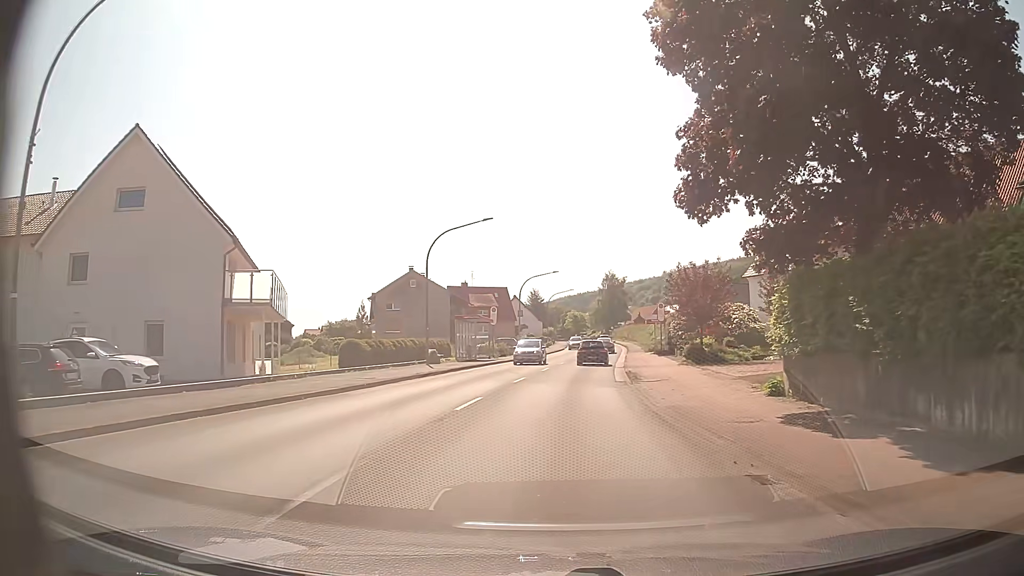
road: primary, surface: asphalt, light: Day
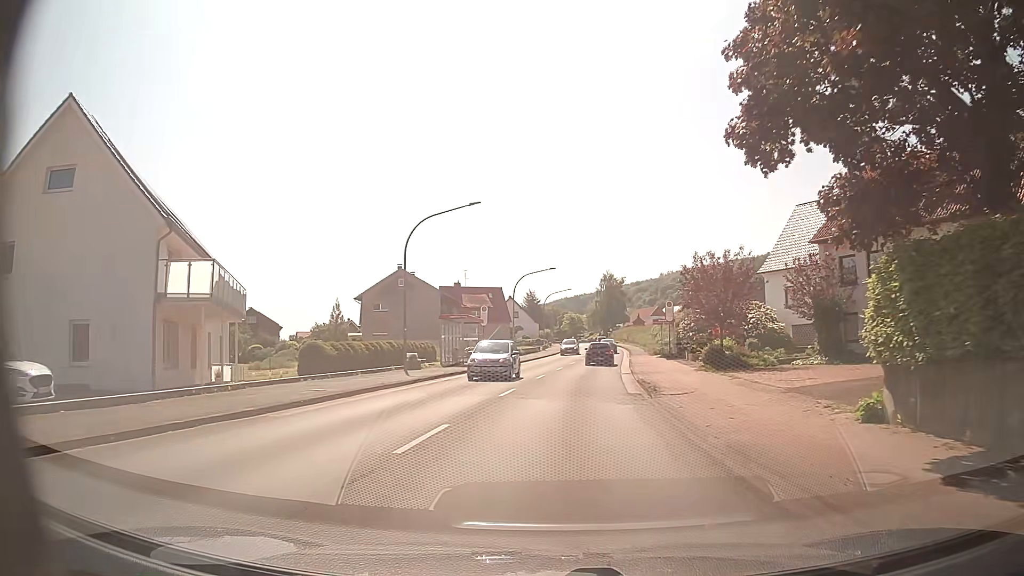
(0.0, +5.0) m; 0°
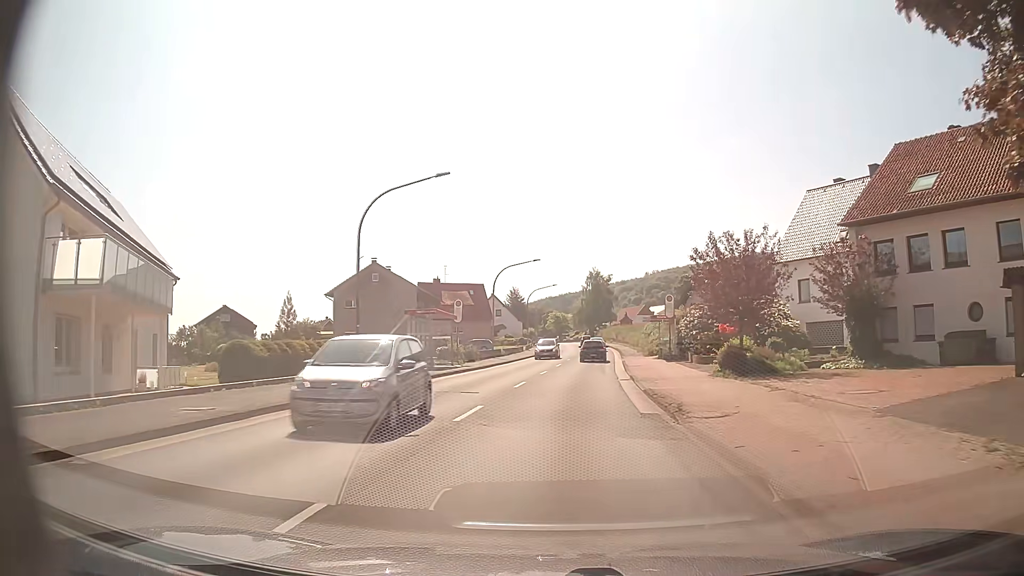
(+0.1, +5.7) m; +1°
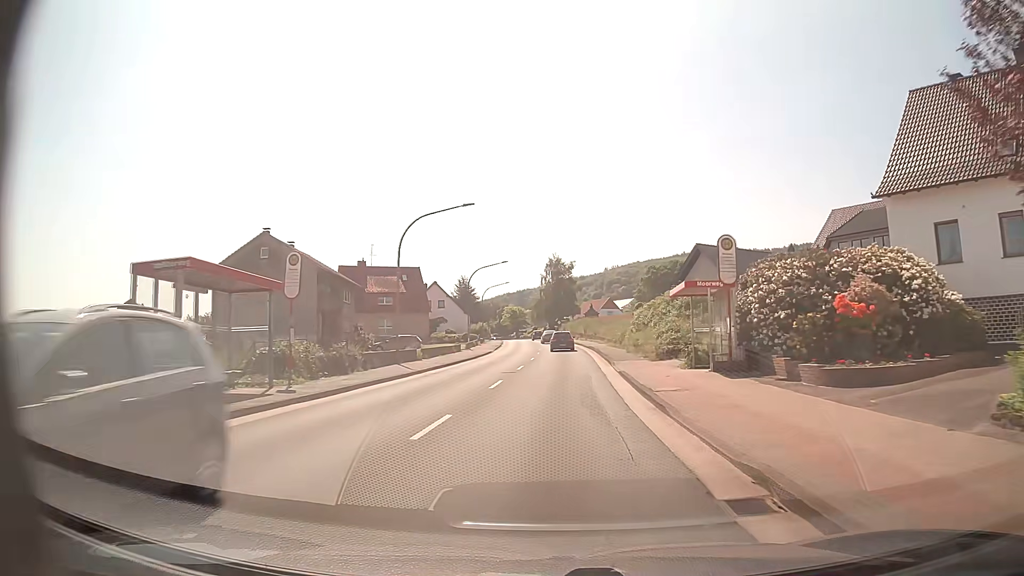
(+0.9, +21.2) m; +4°
